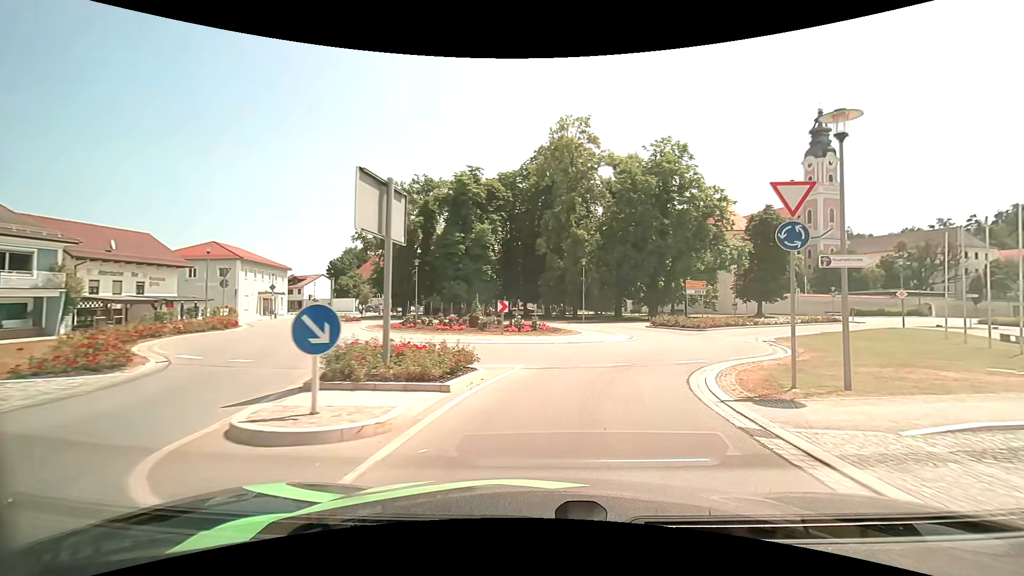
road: secondary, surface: asphalt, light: Day
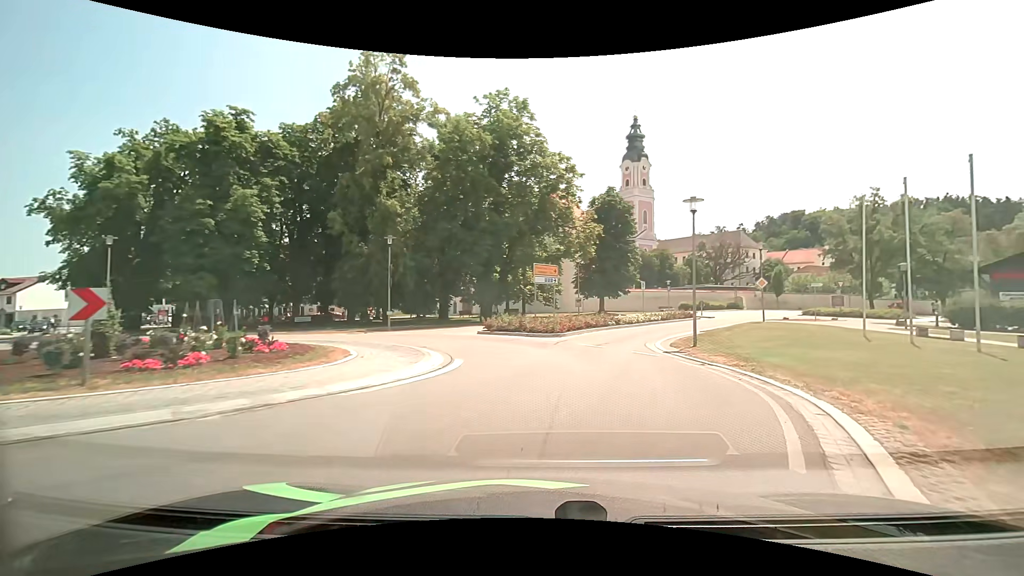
(+2.2, +13.4) m; +20°
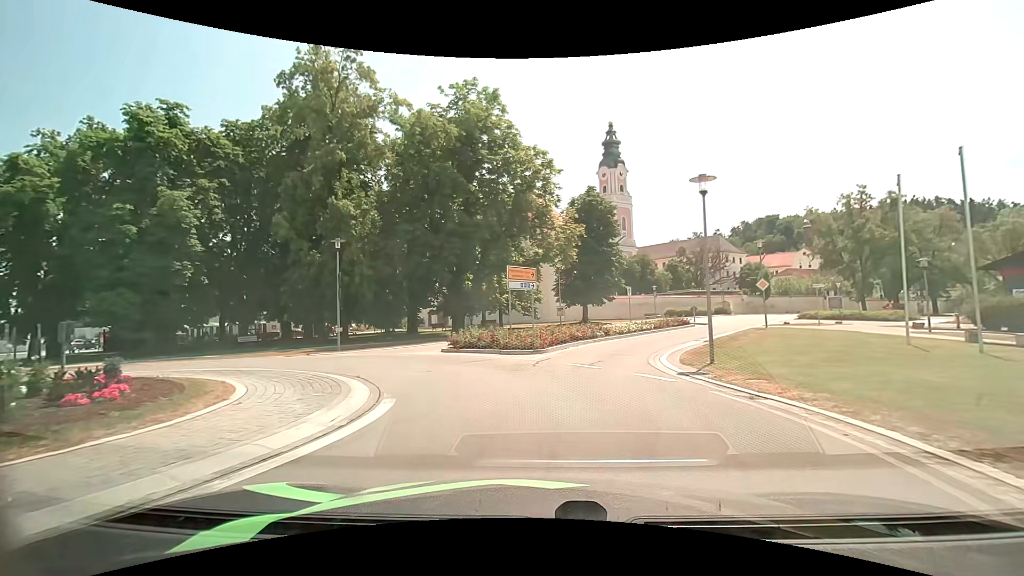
(+0.1, +4.2) m; +1°
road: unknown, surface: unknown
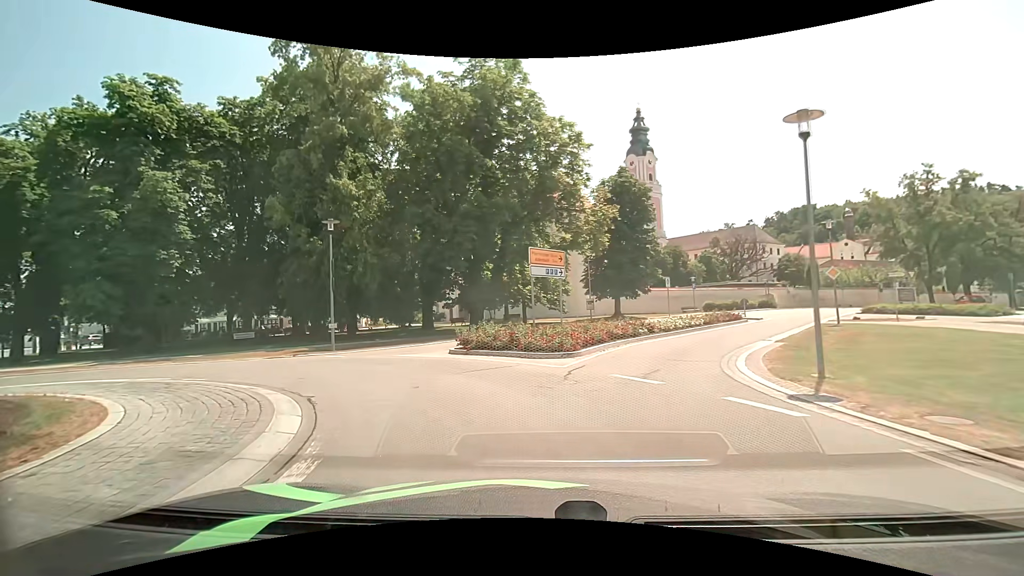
(0.0, +4.0) m; -2°
